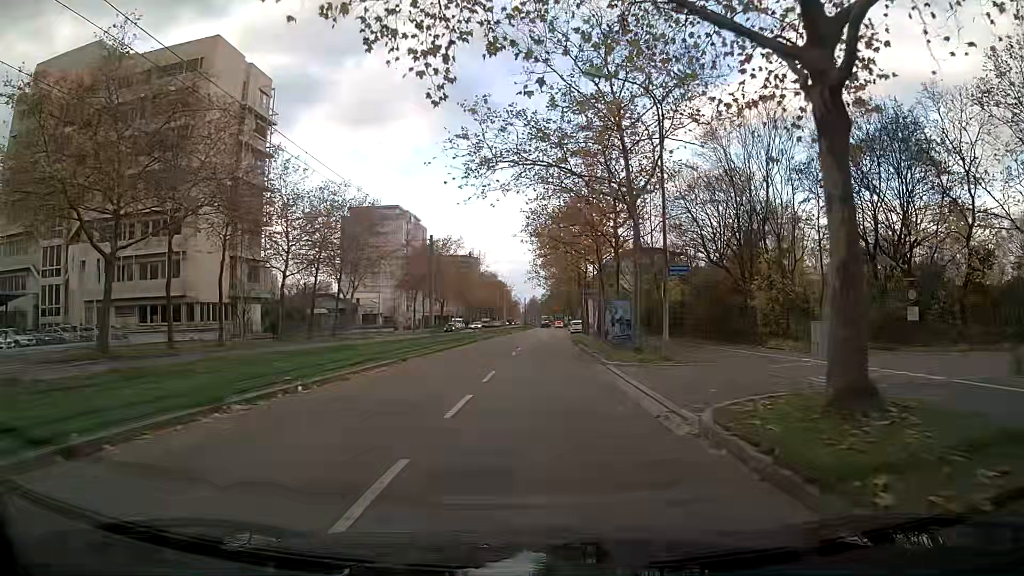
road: tertiary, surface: asphalt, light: Day
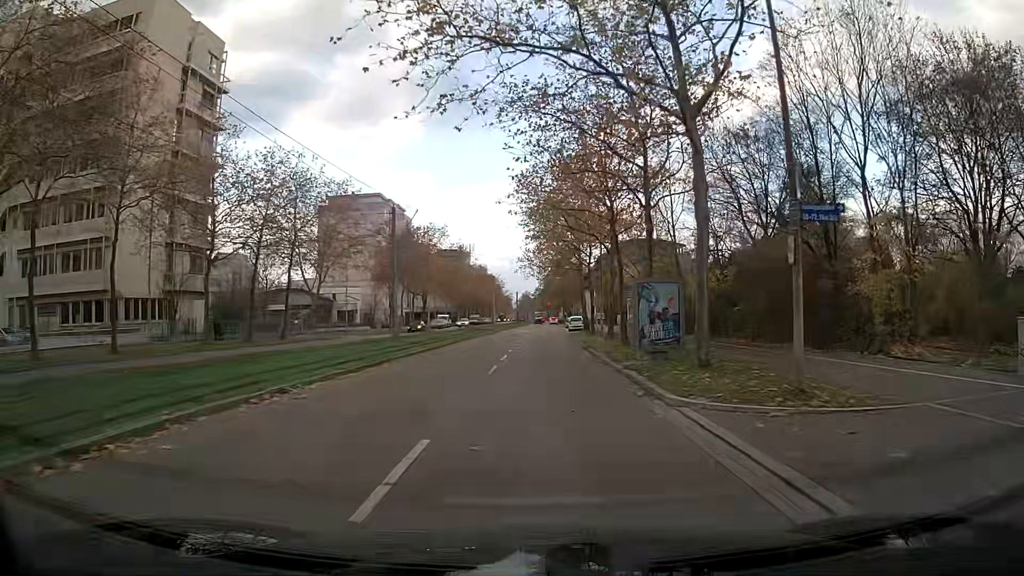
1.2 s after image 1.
(+0.1, +11.0) m; +1°
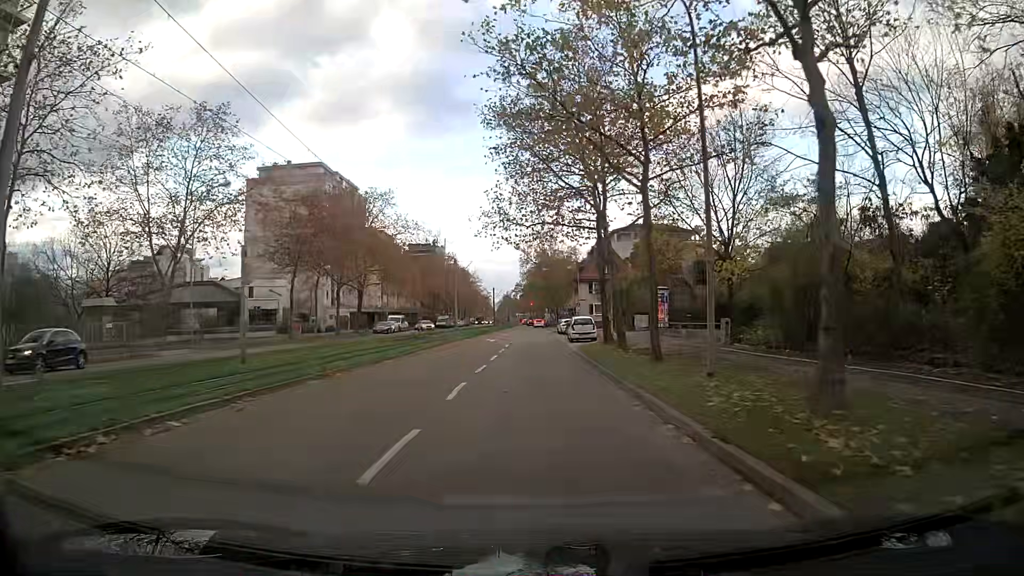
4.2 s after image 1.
(+0.5, +28.9) m; +1°
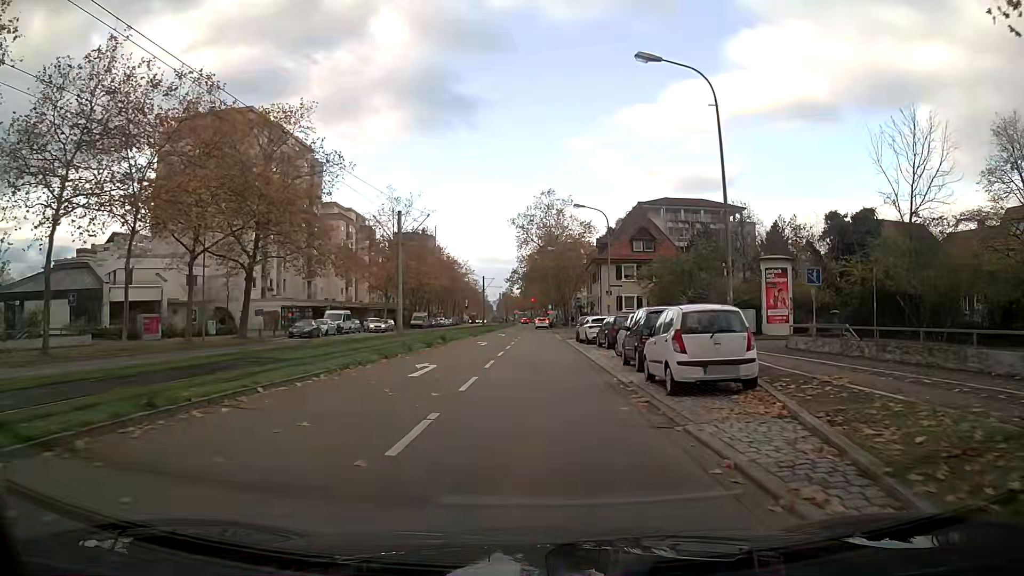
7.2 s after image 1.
(0.0, +29.4) m; 0°
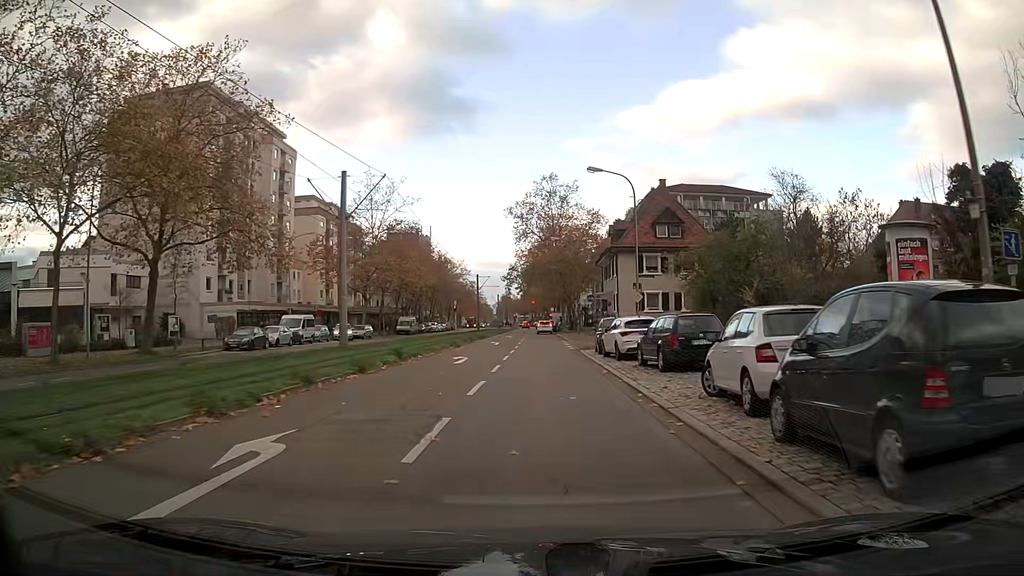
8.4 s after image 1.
(0.0, +12.1) m; 0°
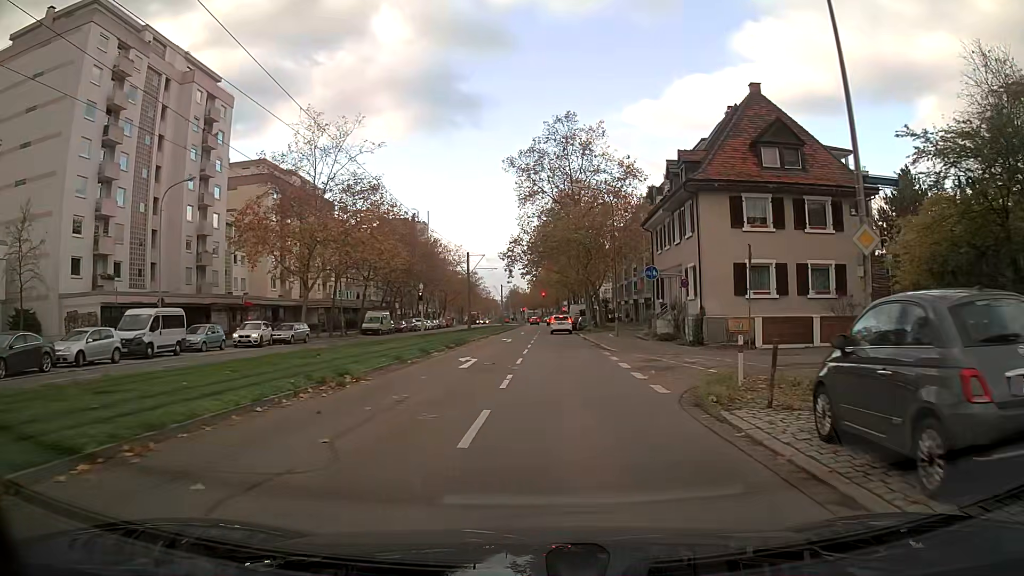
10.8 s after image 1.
(0.0, +23.3) m; -1°
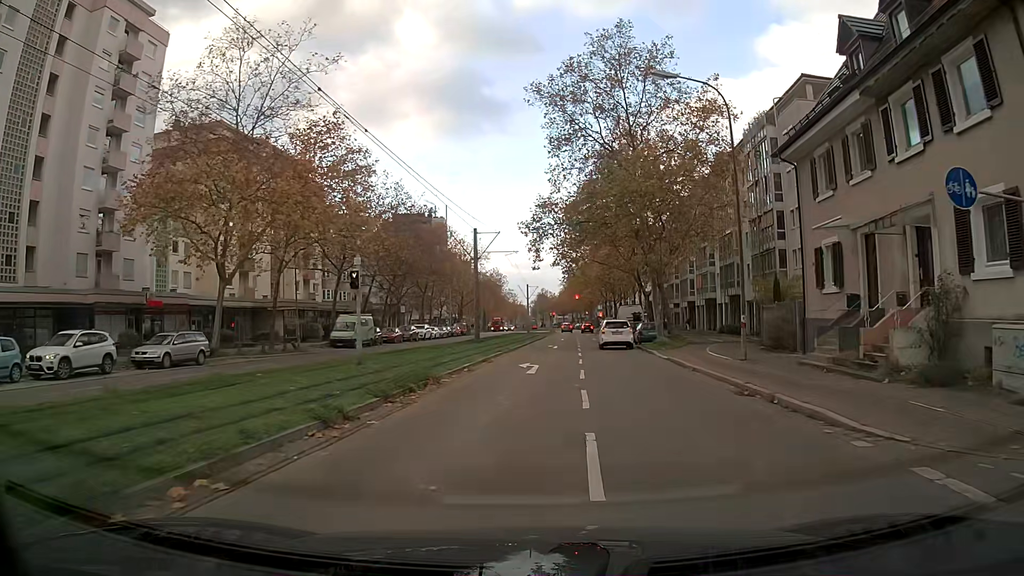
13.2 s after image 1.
(-0.4, +20.1) m; -2°
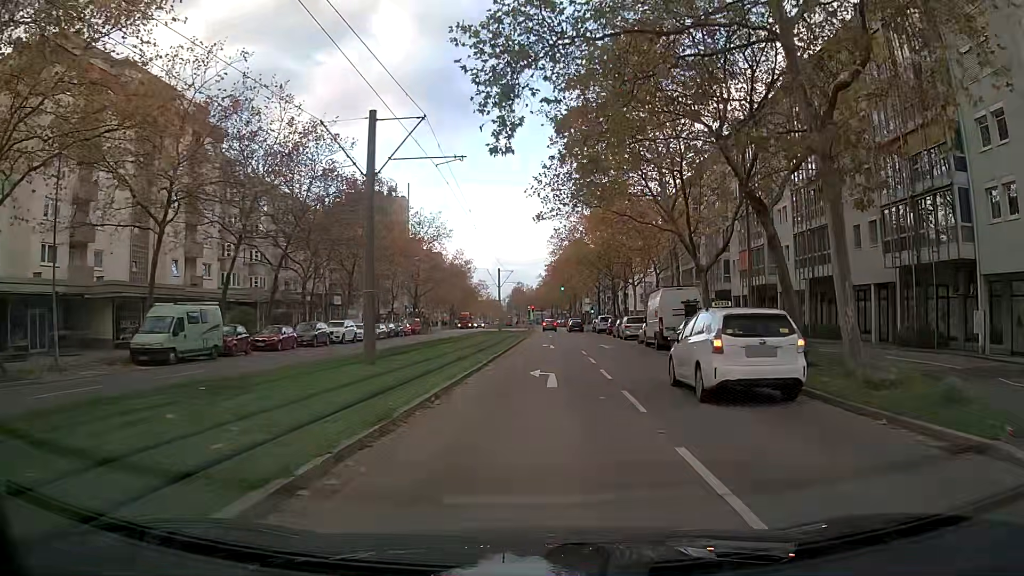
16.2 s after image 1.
(+0.6, +24.5) m; +3°
